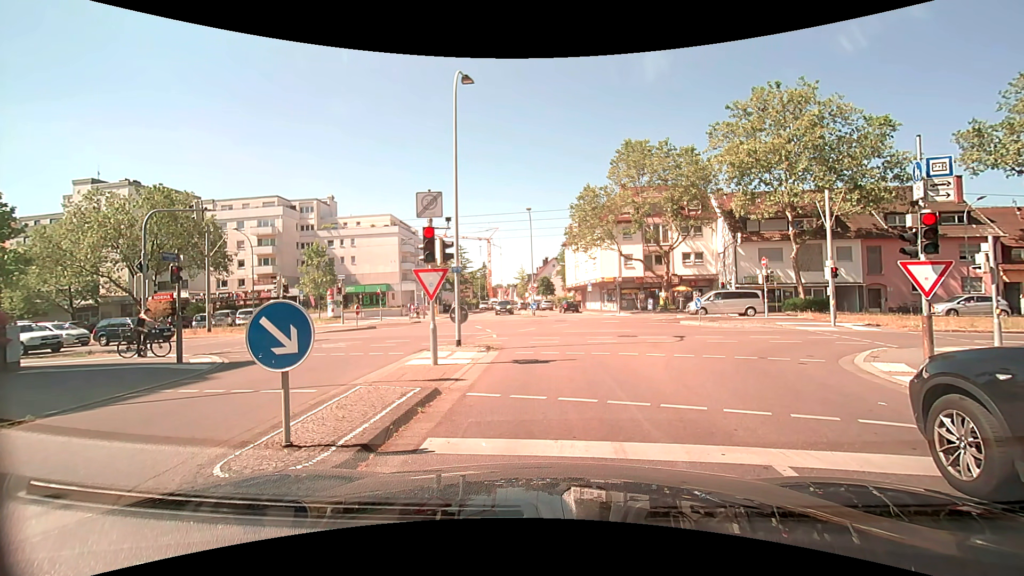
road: residential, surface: asphalt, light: Day
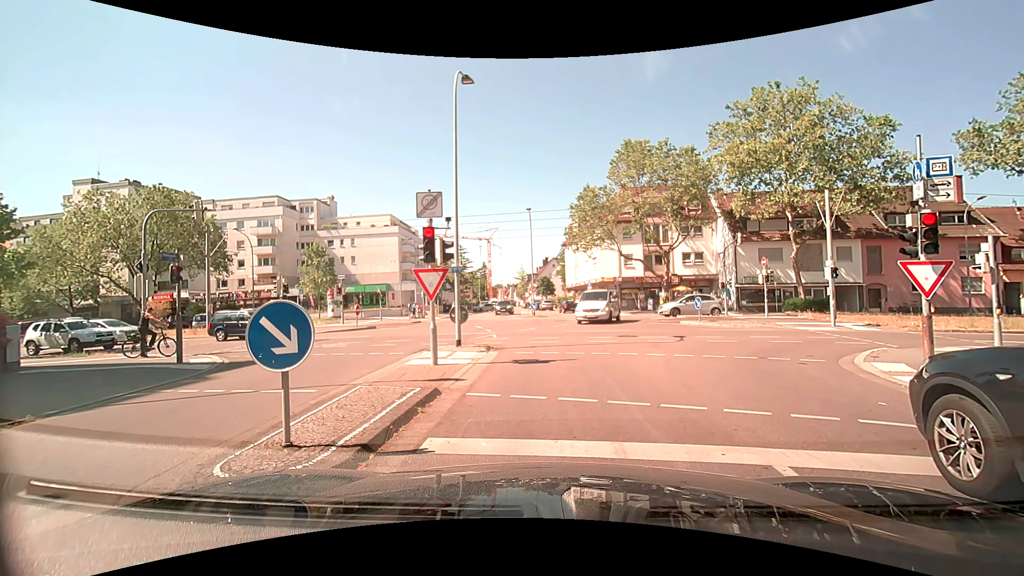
(0.0, 0.0) m; 0°
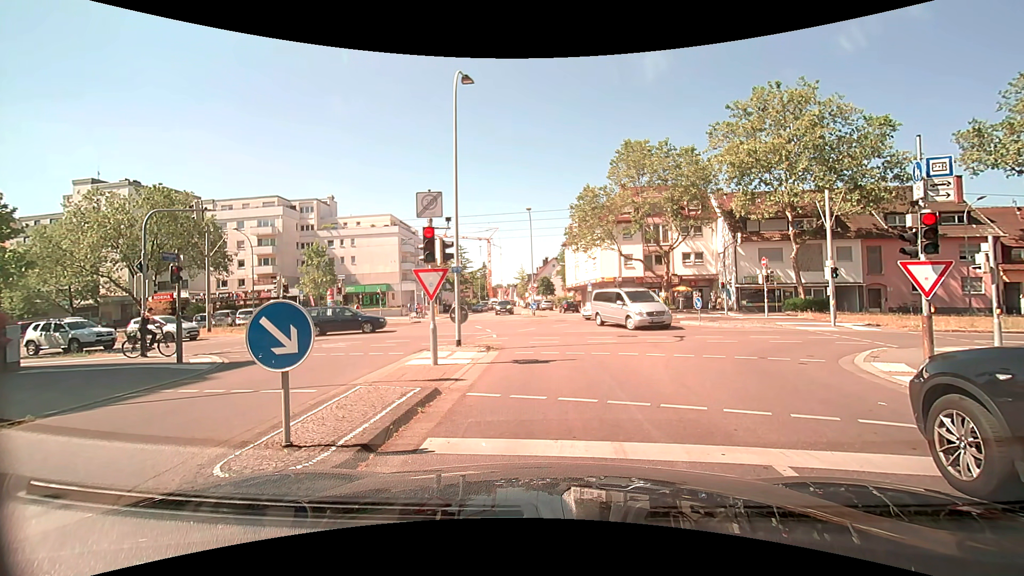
(0.0, 0.0) m; 0°
(0, +10) (+1, +20) (+2, +30) (+2, +40) (+2, +50) (0, +60) (-1, +70) (-3, +80) (-4, +89) (-5, +99) m
